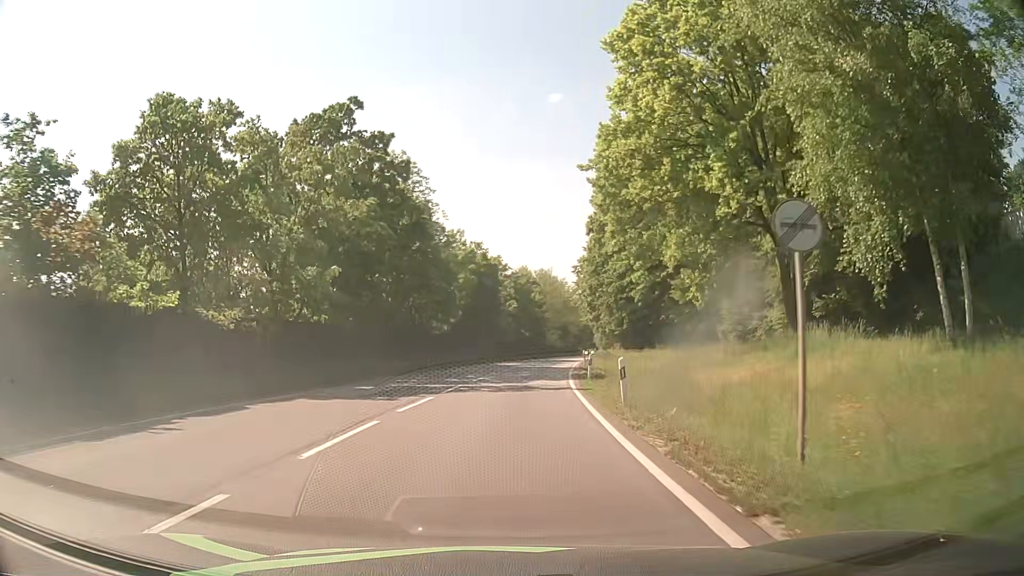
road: primary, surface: asphalt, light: Day
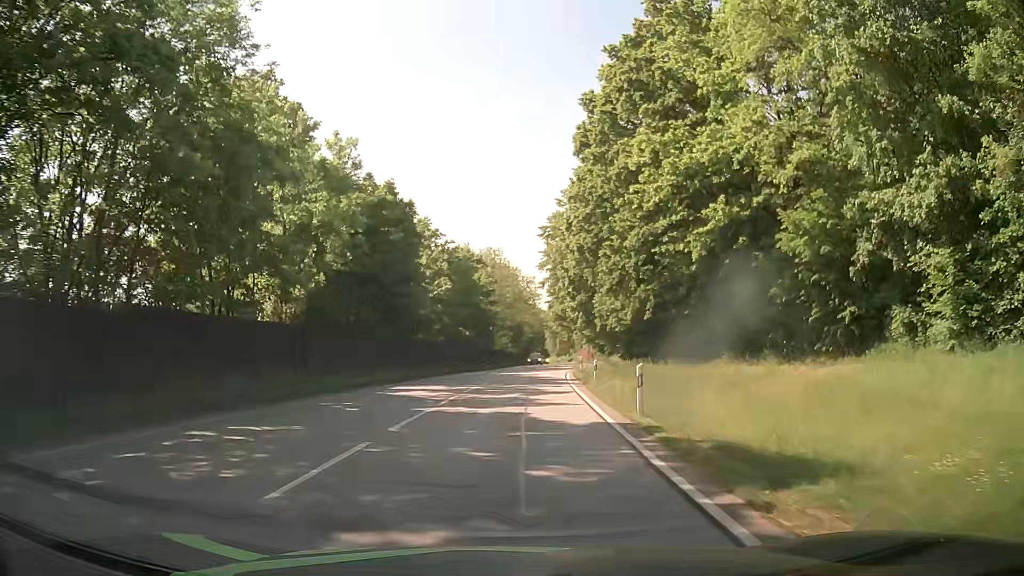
(+1.2, +31.1) m; +5°
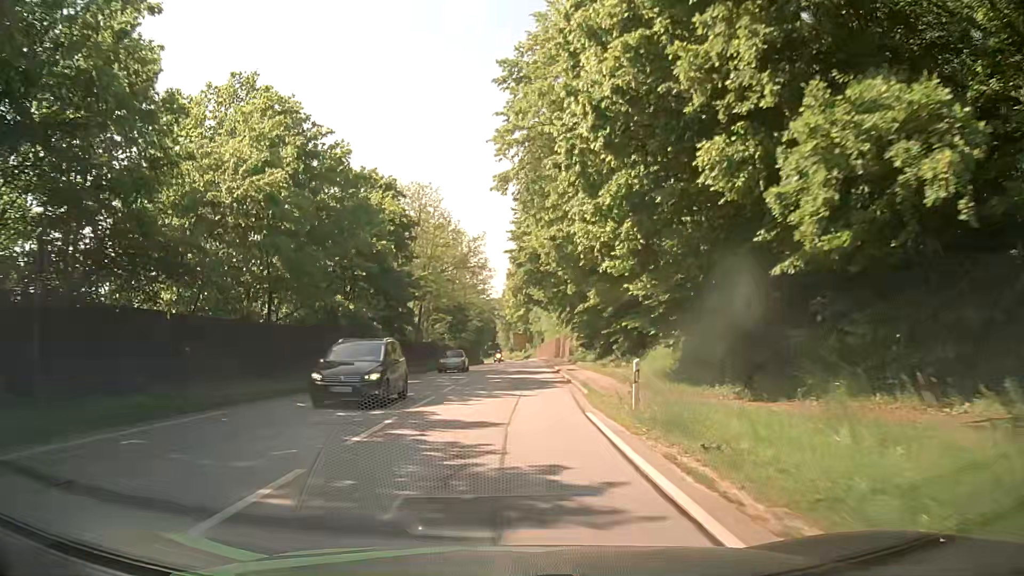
(+1.1, +31.5) m; +4°
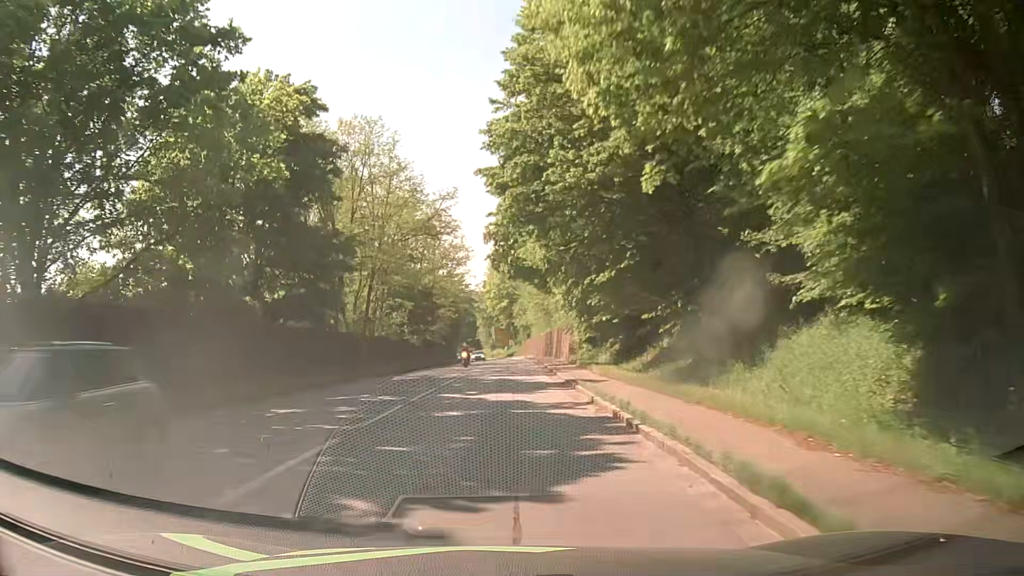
(0.0, +15.9) m; 0°
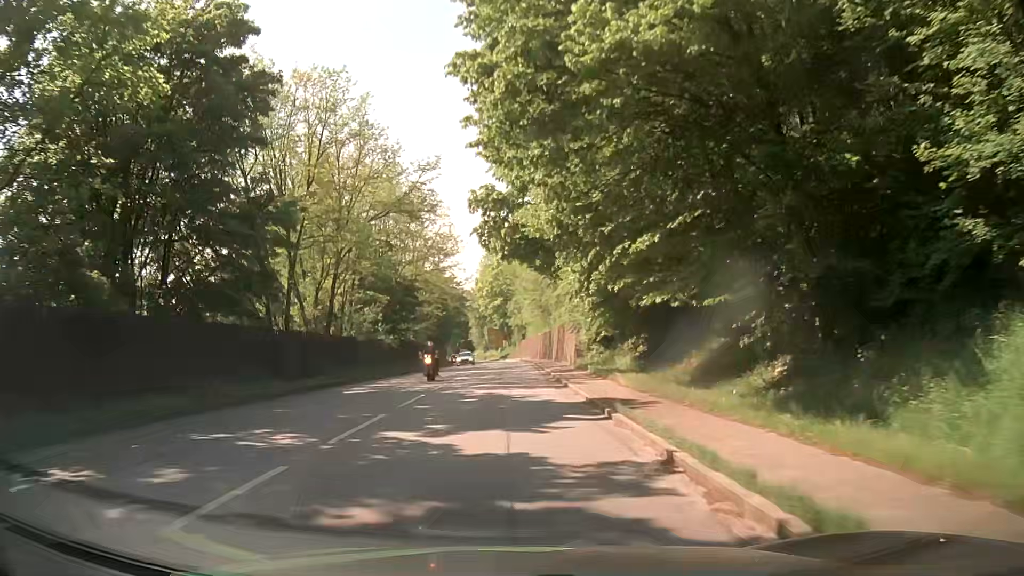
(+0.1, +8.0) m; +1°
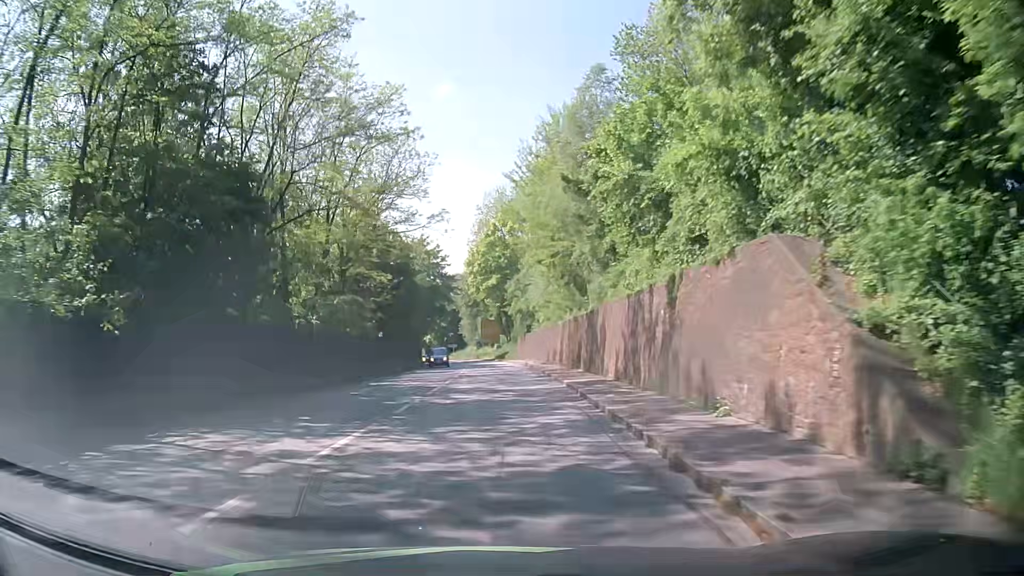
(+0.3, +31.5) m; +1°
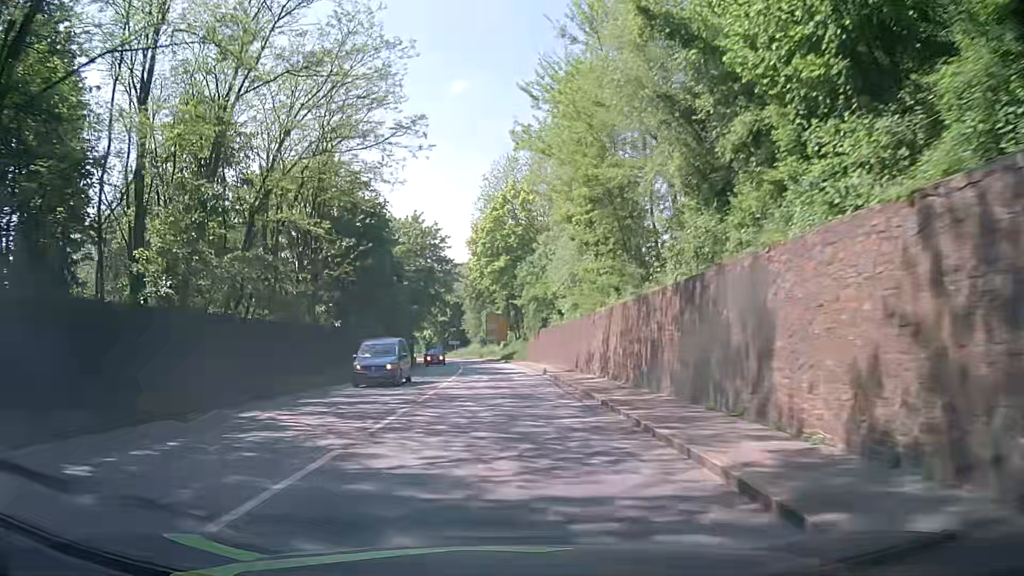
(-0.3, +15.4) m; -1°
